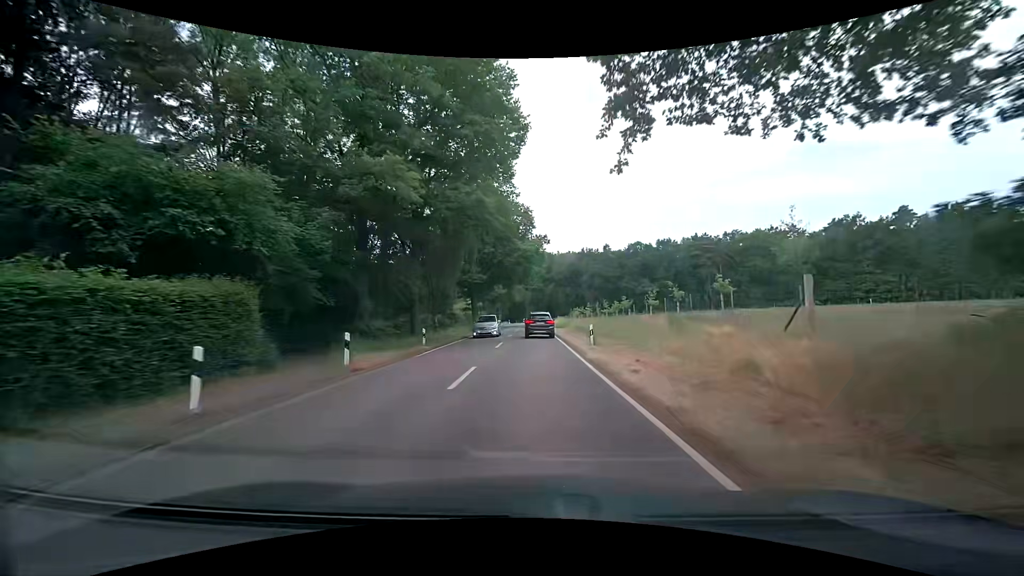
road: tertiary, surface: asphalt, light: Day
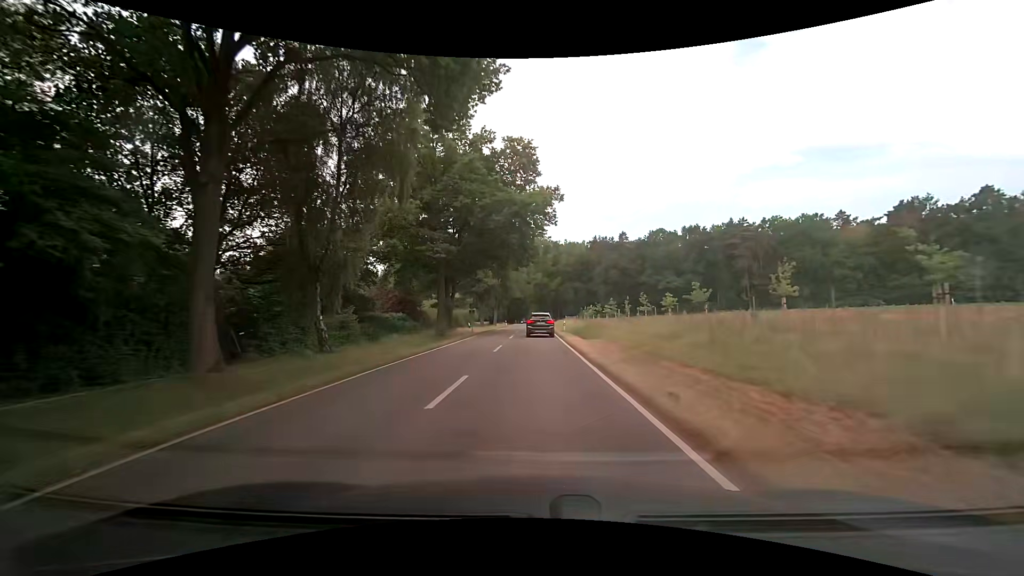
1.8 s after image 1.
(-0.3, +26.2) m; -1°
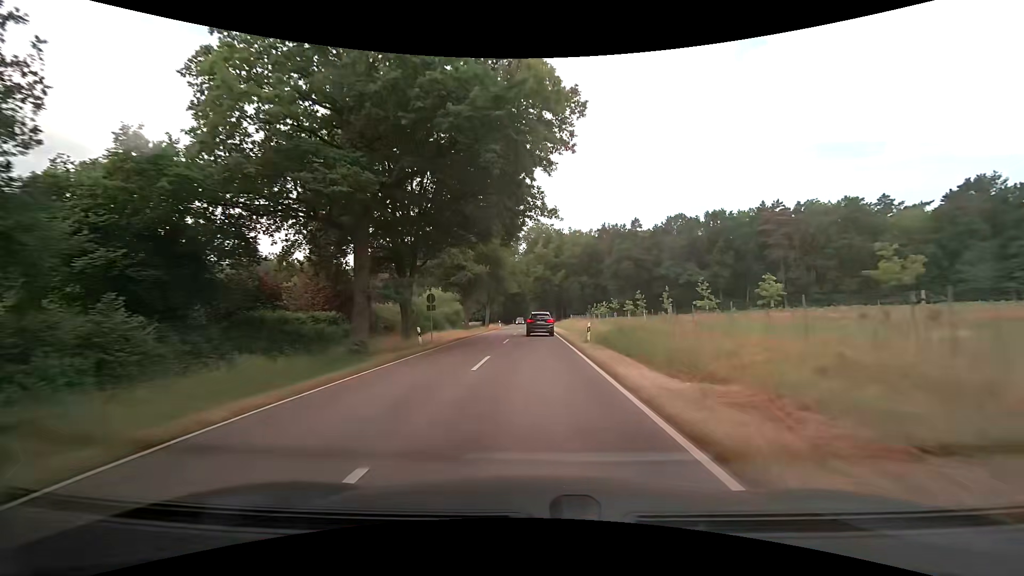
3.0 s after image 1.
(0.0, +19.0) m; -1°
(0, +10) (0, +20) (0, +30) (0, +40) (0, +50) (+1, +60) (+1, +70) (+1, +80) (+1, +90) (+1, +100) m
